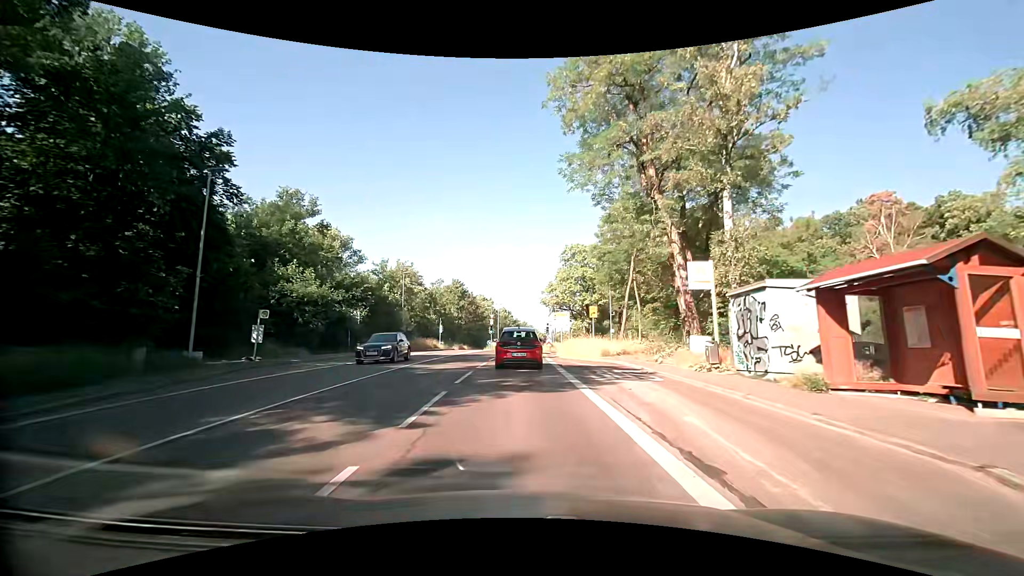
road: secondary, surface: asphalt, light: Day
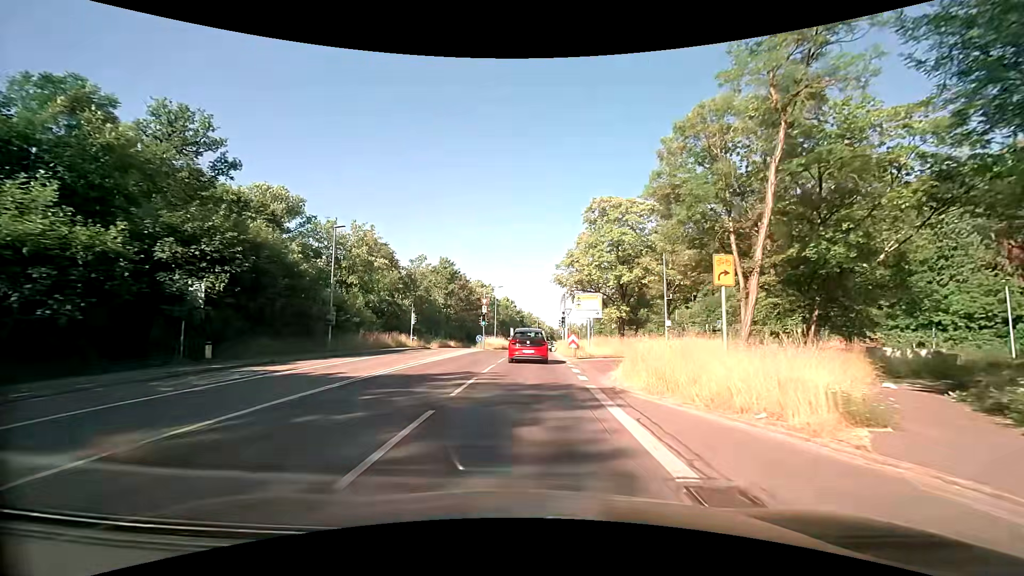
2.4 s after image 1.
(+0.2, +21.0) m; +1°
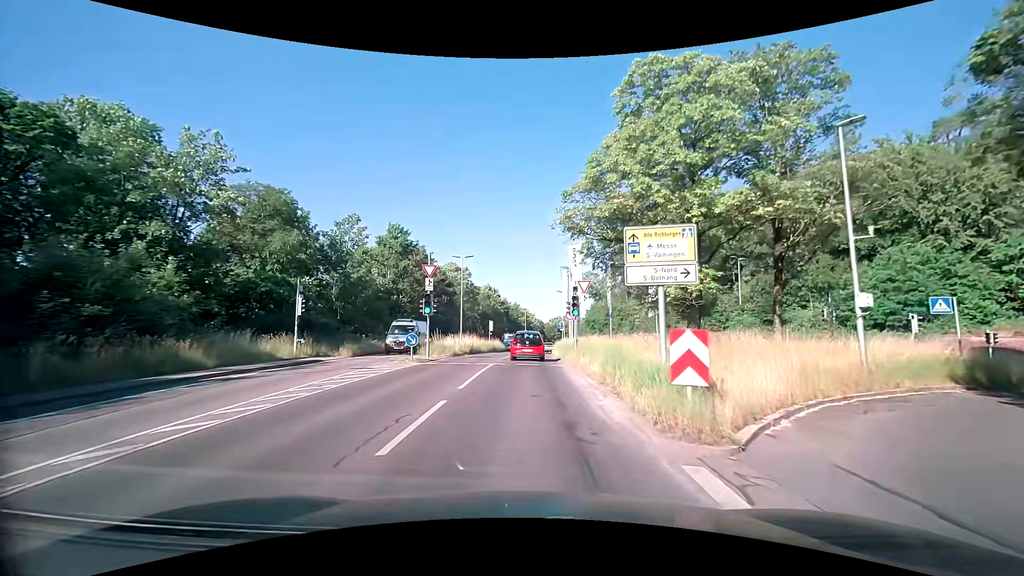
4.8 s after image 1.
(+0.2, +23.3) m; +1°
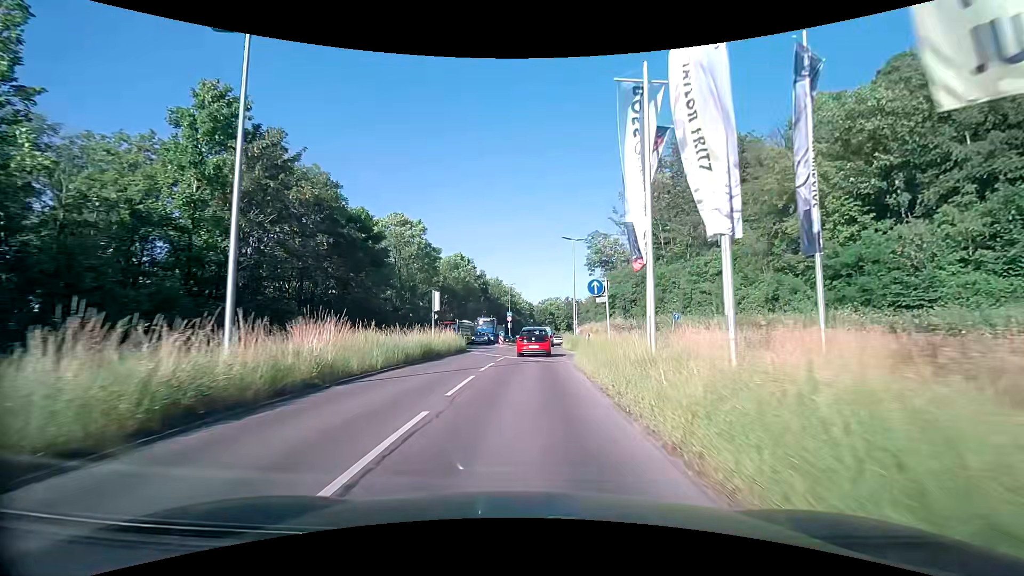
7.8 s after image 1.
(+0.5, +31.7) m; +2°
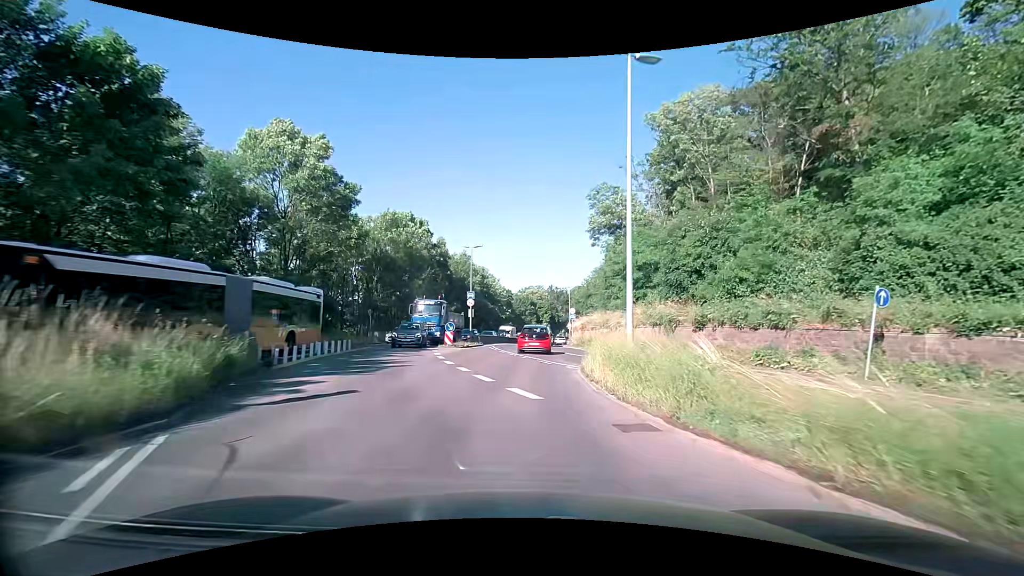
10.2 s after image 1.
(+0.6, +25.8) m; +3°
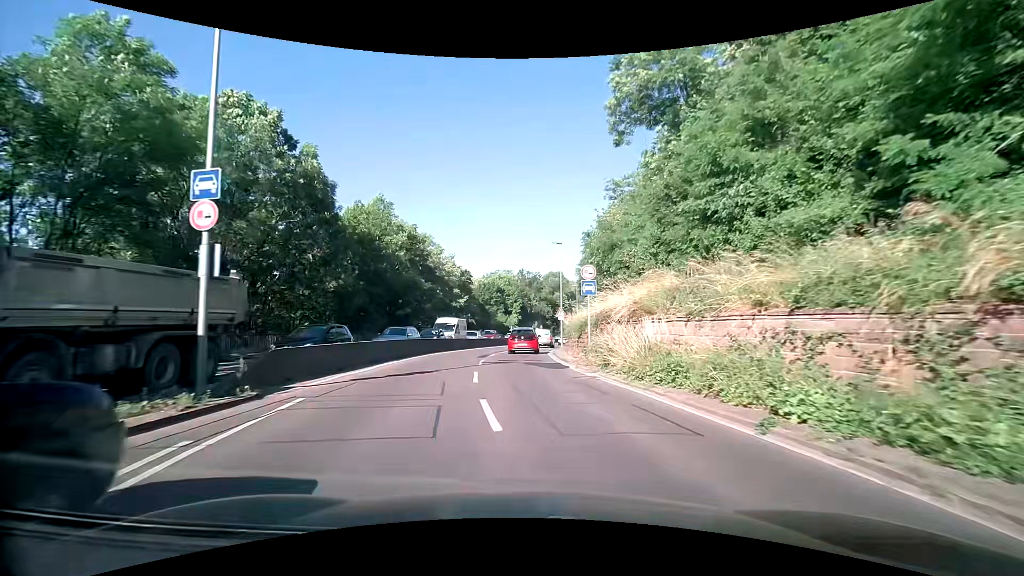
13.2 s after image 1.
(+0.6, +31.7) m; +3°
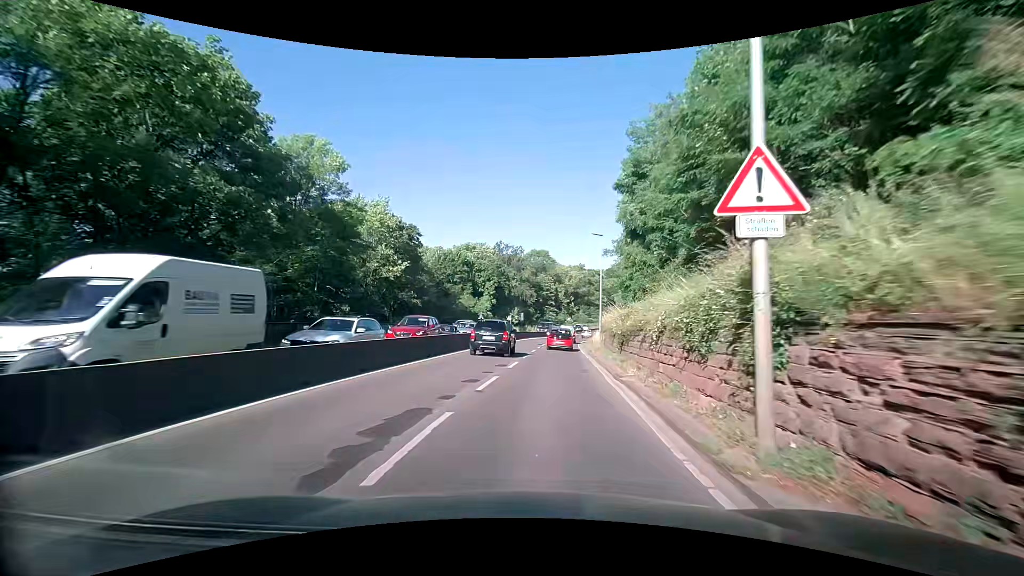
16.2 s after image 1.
(-0.2, +32.5) m; +2°
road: trunk
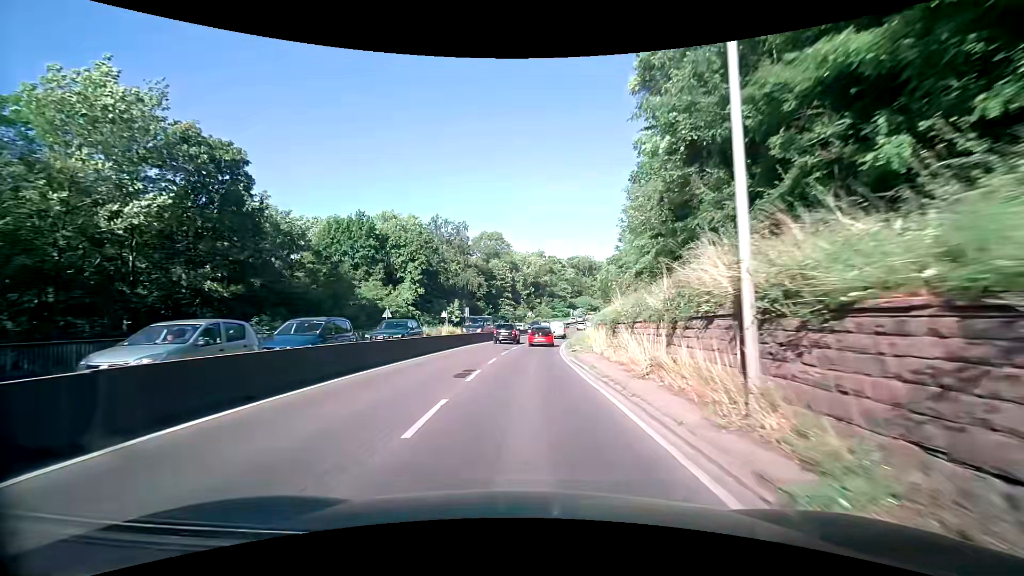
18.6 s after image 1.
(+1.8, +29.1) m; +5°
(0, +10) (0, +20) (0, +30) (+1, +40) (+2, +50) (+3, +60) (+5, +70) (+6, +80) (+8, +89) (+10, +99) m
